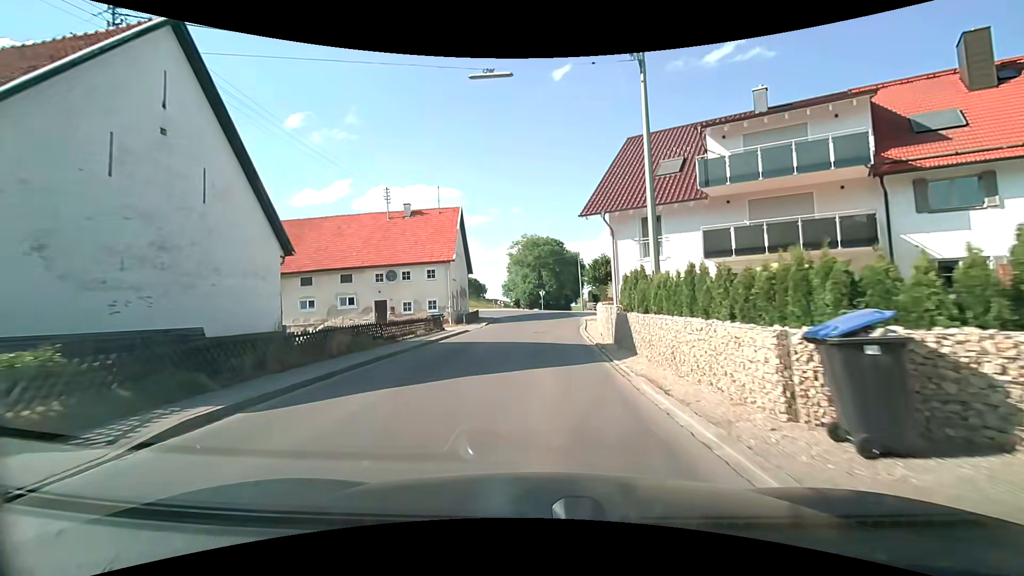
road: secondary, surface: asphalt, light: Day
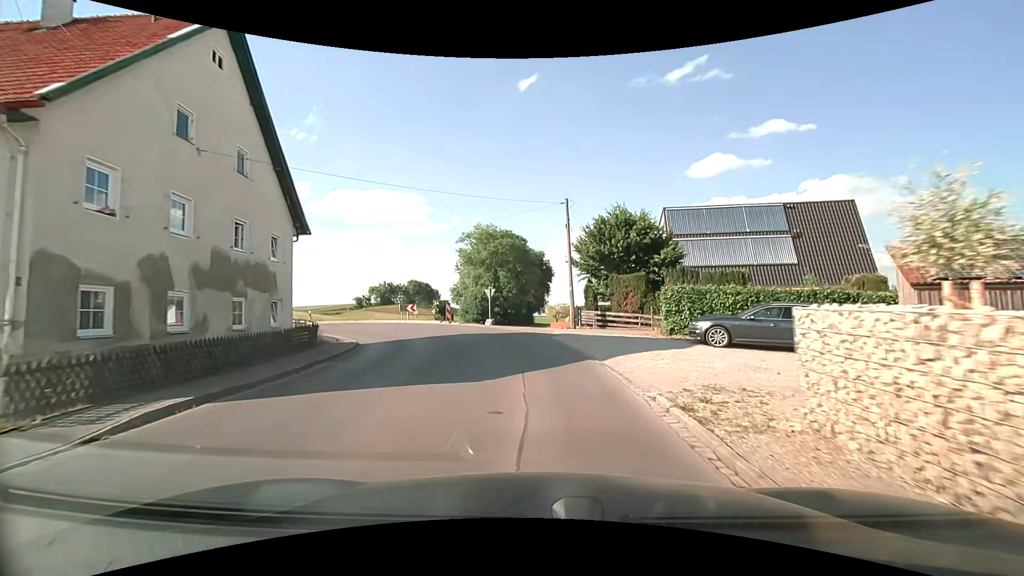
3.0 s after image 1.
(+0.8, +30.5) m; +4°
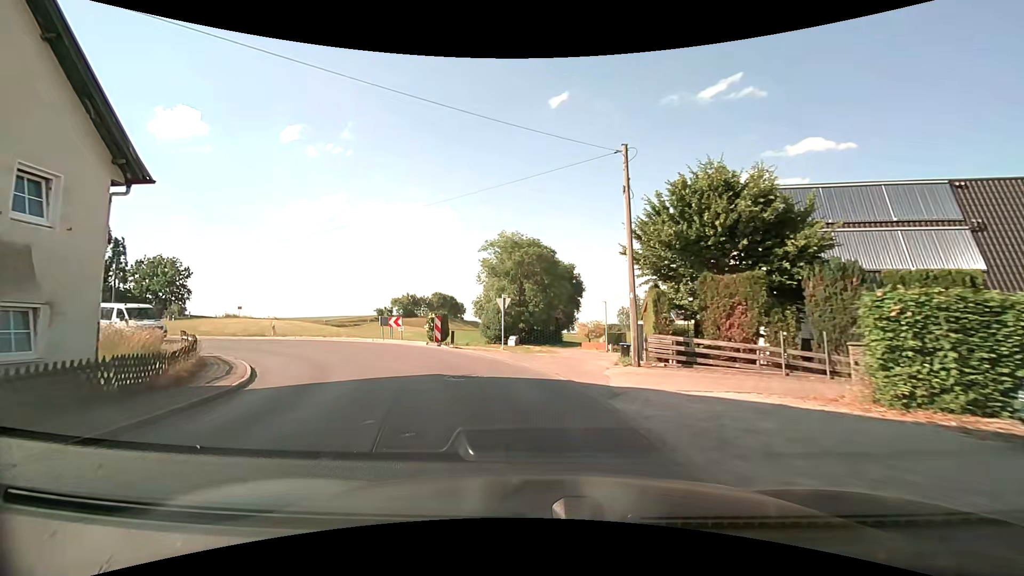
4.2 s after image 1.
(0.0, +10.4) m; -3°
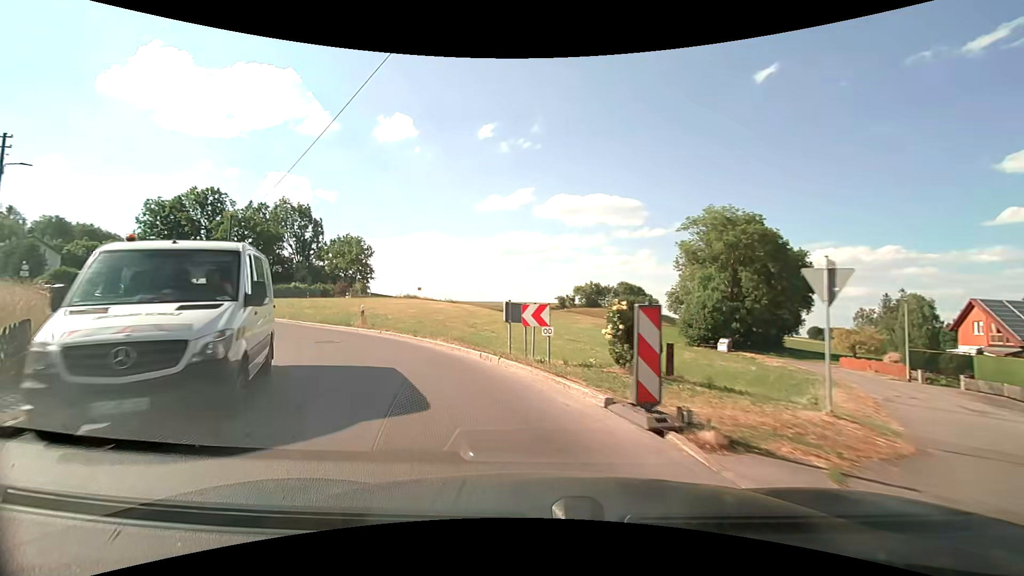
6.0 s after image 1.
(-2.4, +15.3) m; -19°
(-2, +10) (-7, +18) (-14, +25) (-22, +31) (-29, +38) (-34, +47) (-36, +57) (-36, +67) (-34, +77) (-31, +86) m
